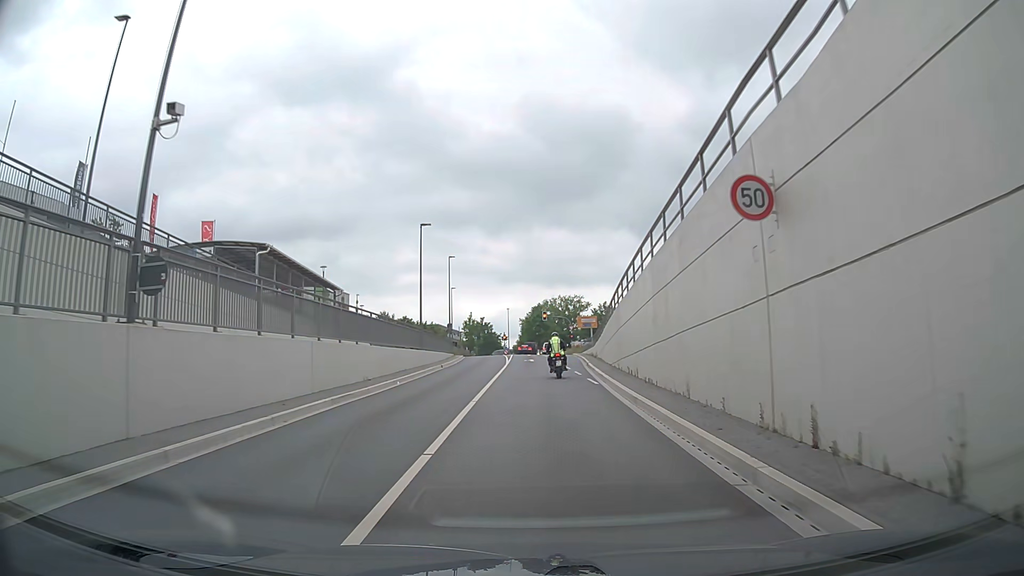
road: secondary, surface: asphalt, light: Day
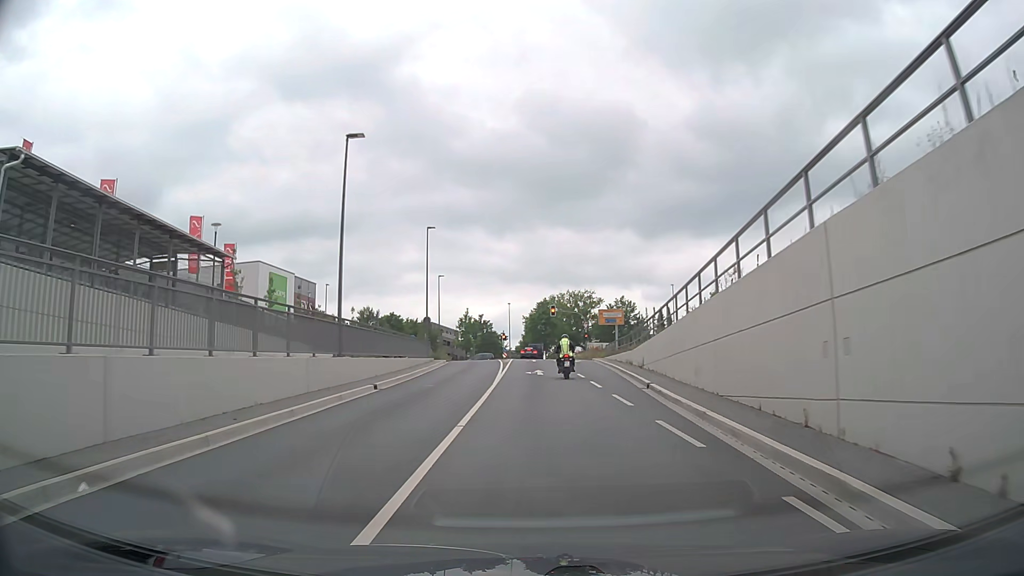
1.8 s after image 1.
(-0.3, +18.8) m; -1°
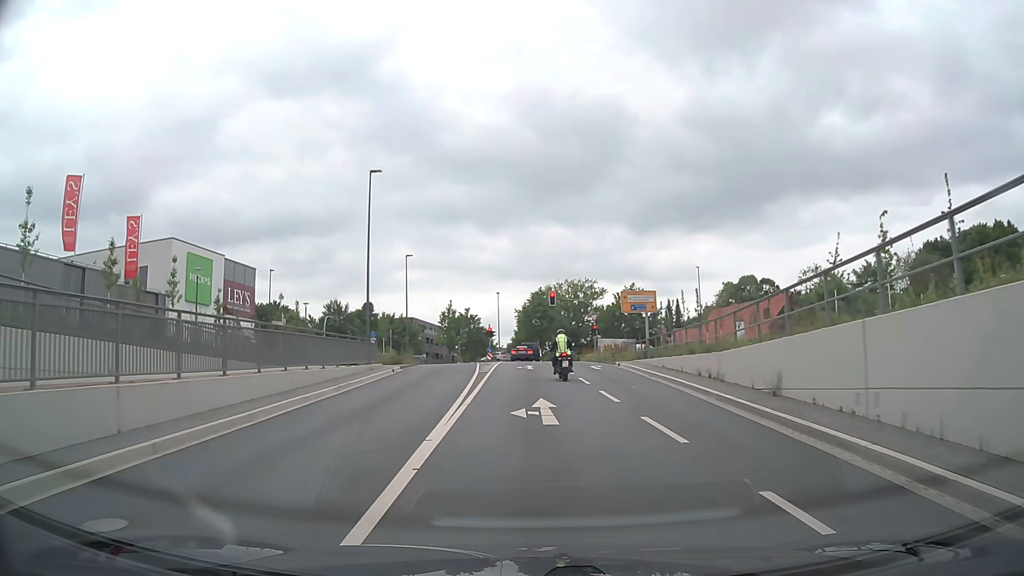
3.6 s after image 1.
(+0.1, +17.8) m; 0°
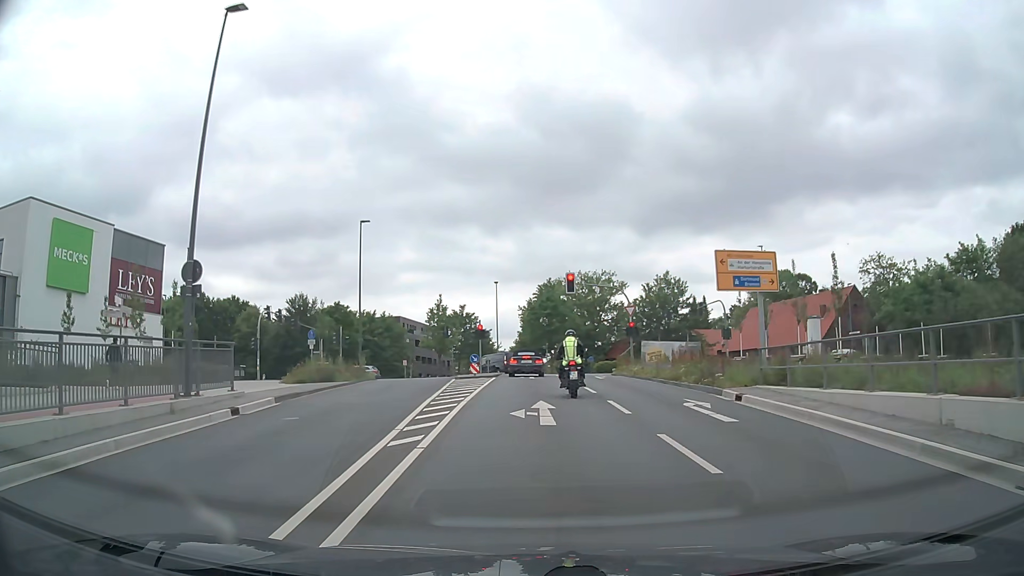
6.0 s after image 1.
(-0.1, +19.7) m; 0°
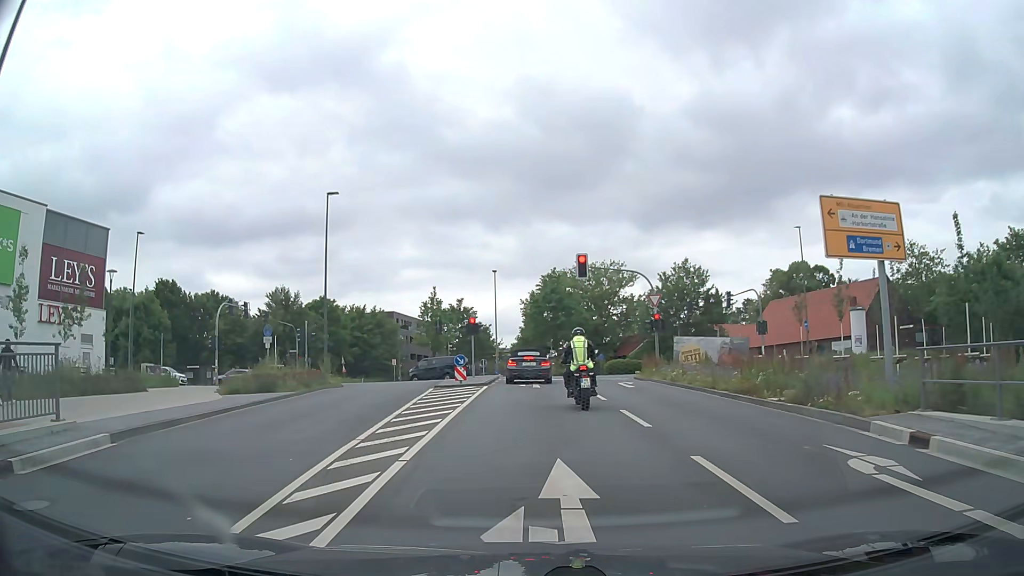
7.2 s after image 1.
(0.0, +8.0) m; 0°
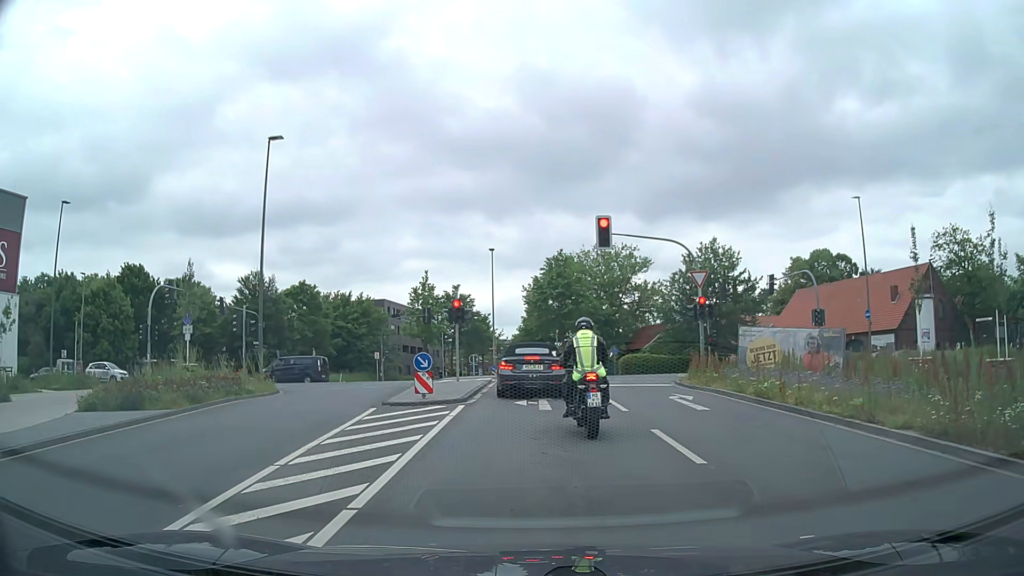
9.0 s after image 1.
(0.0, +9.2) m; -1°
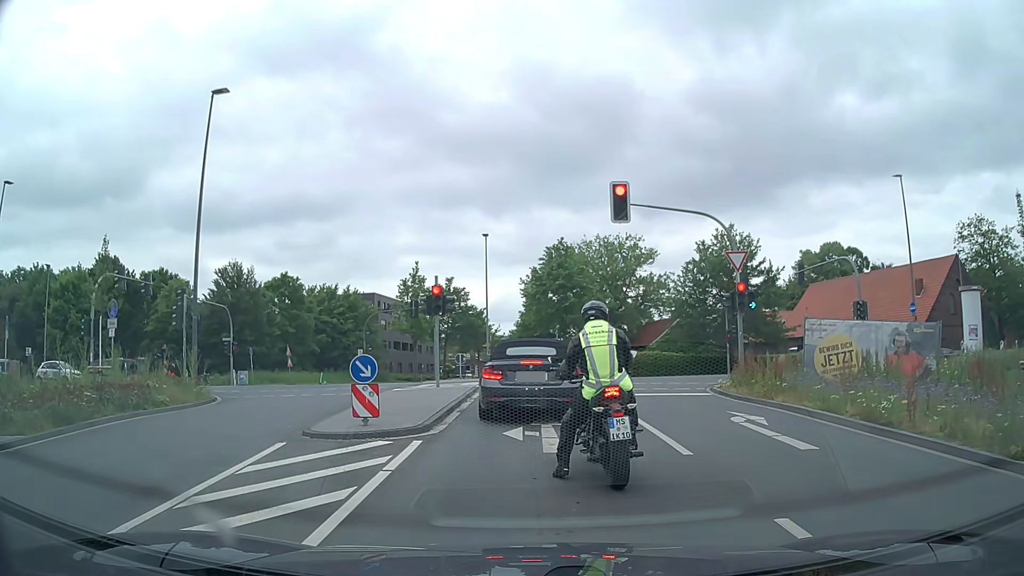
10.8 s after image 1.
(0.0, +5.4) m; +2°
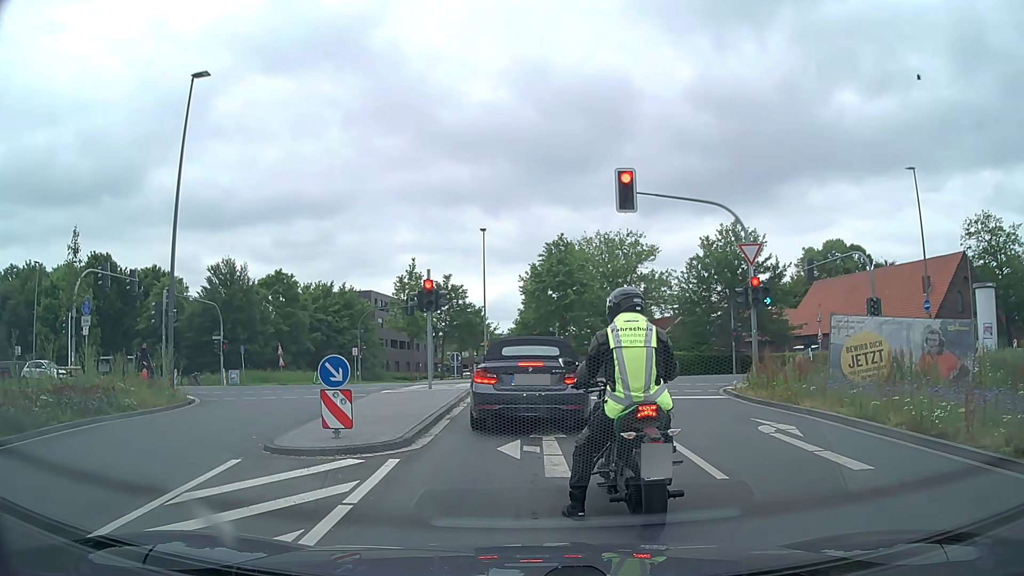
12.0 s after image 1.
(0.0, +1.4) m; 0°
